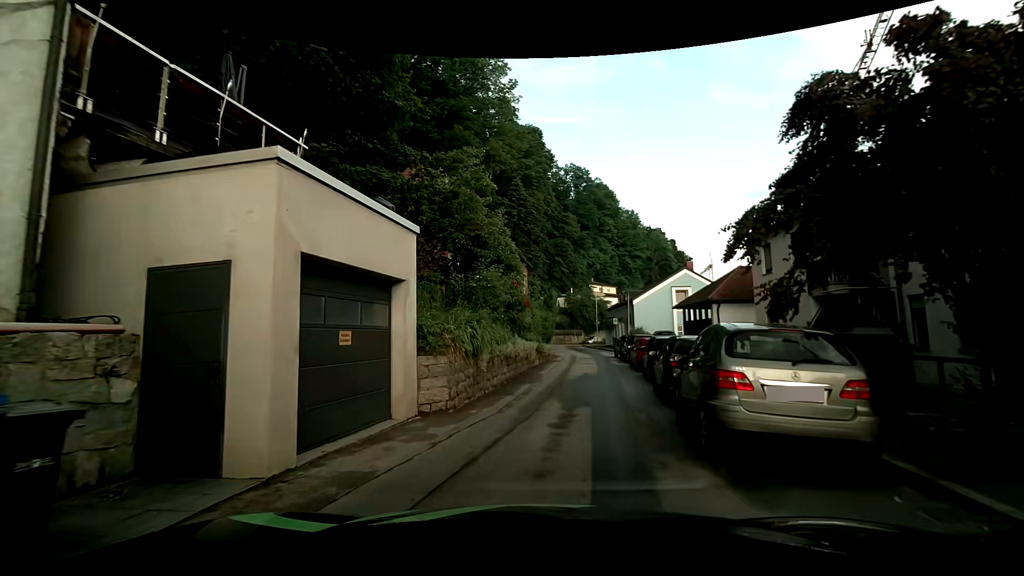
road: residential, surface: asphalt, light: Day
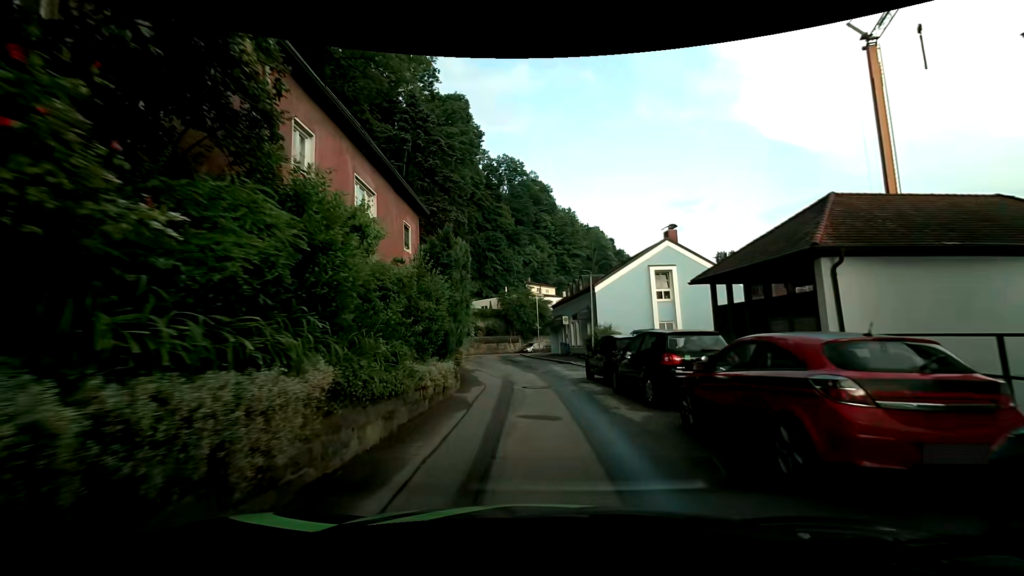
(+1.0, +16.8) m; +7°
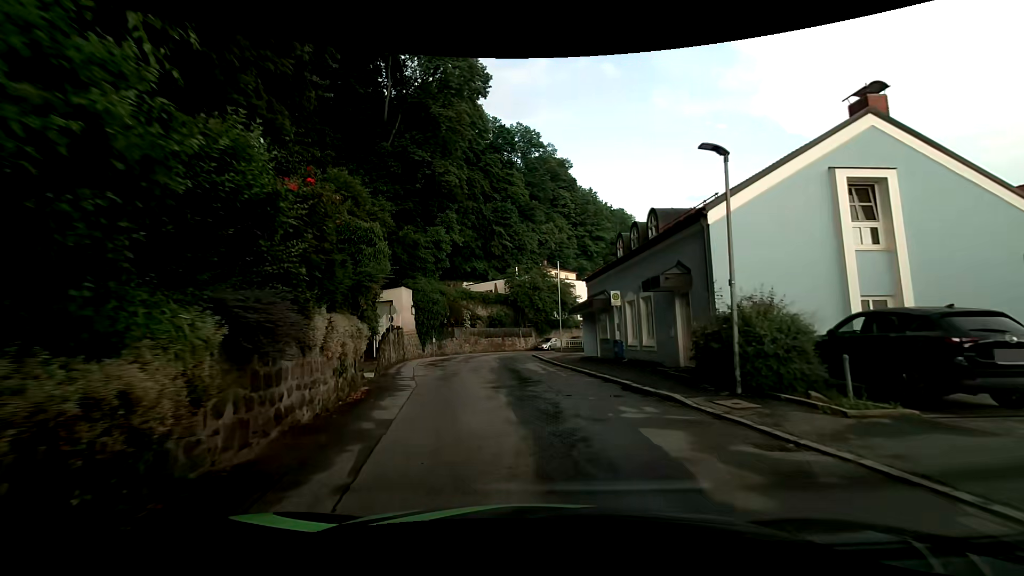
(-0.4, +18.4) m; -1°
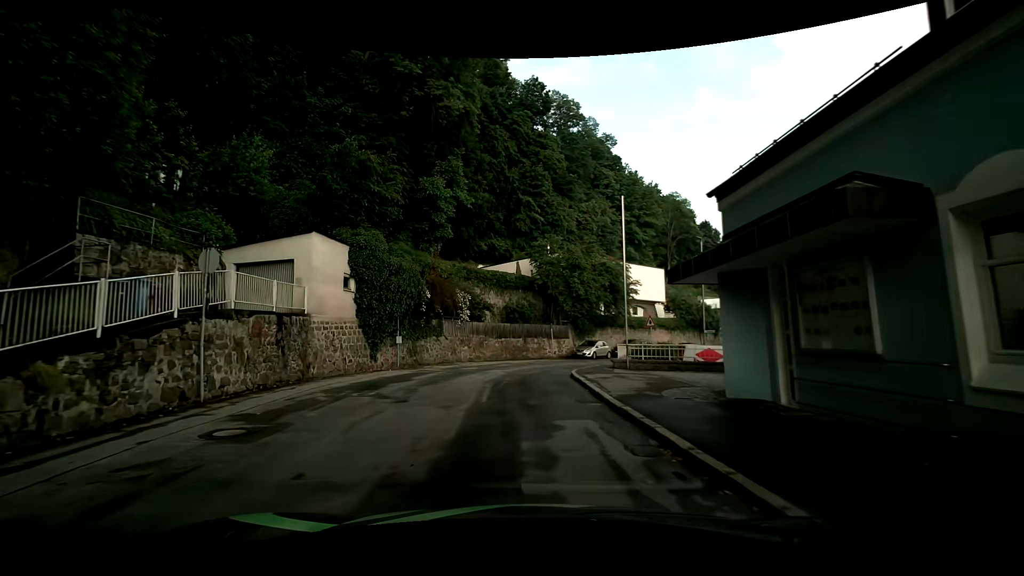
(-0.2, +18.3) m; -4°
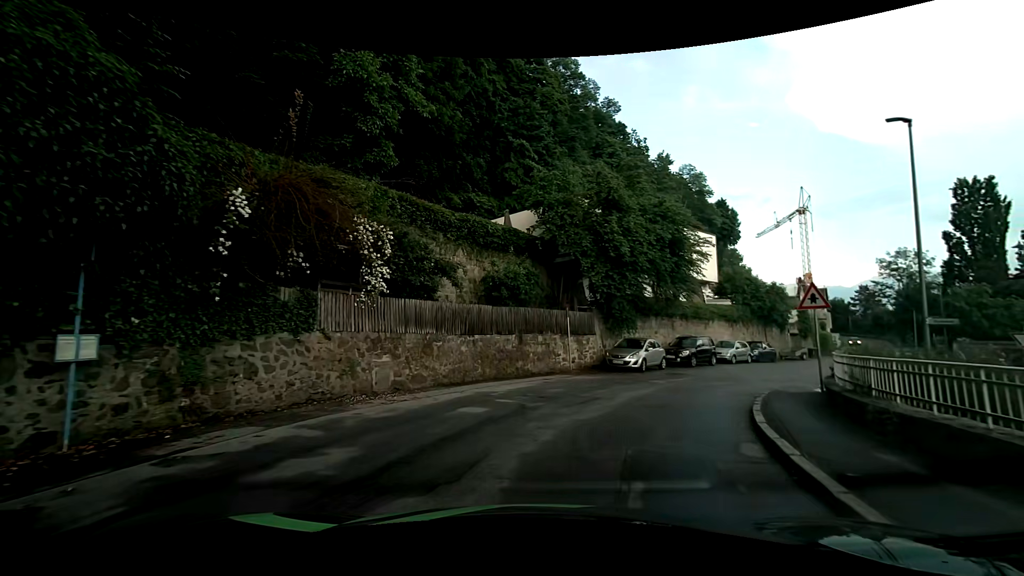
(-0.8, +17.5) m; +1°
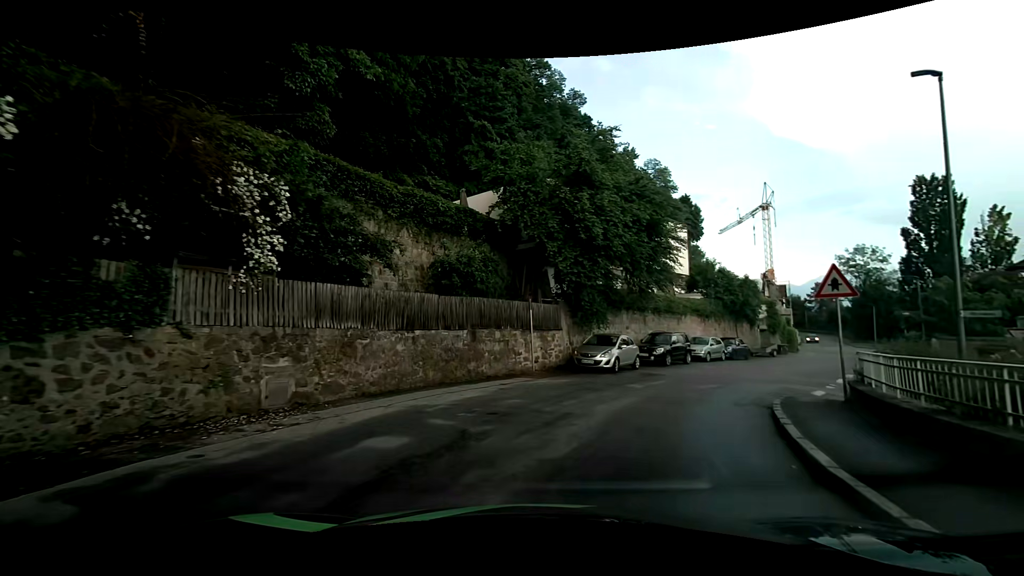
(+0.1, +3.2) m; +2°
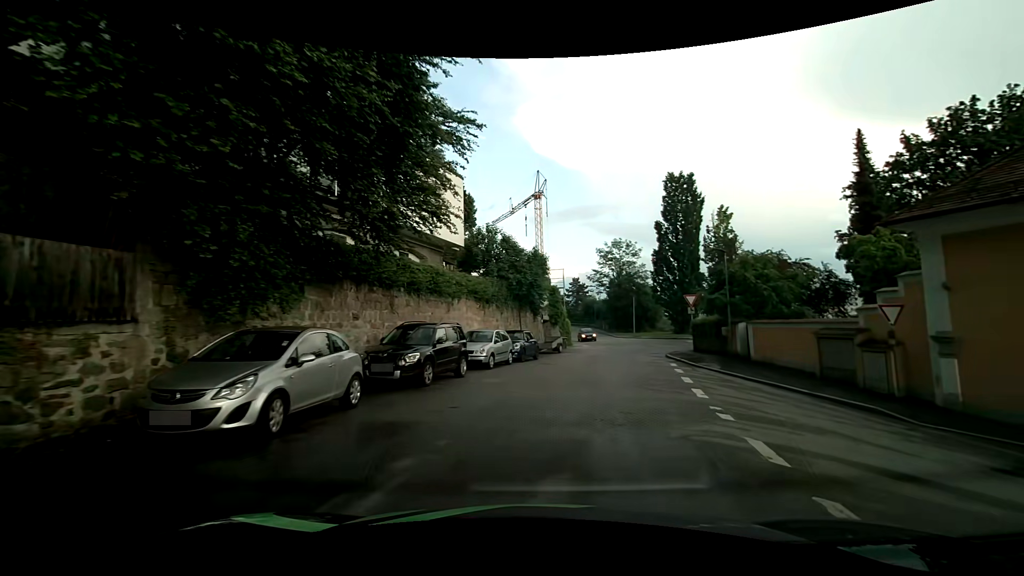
(+3.0, +12.0) m; +27°
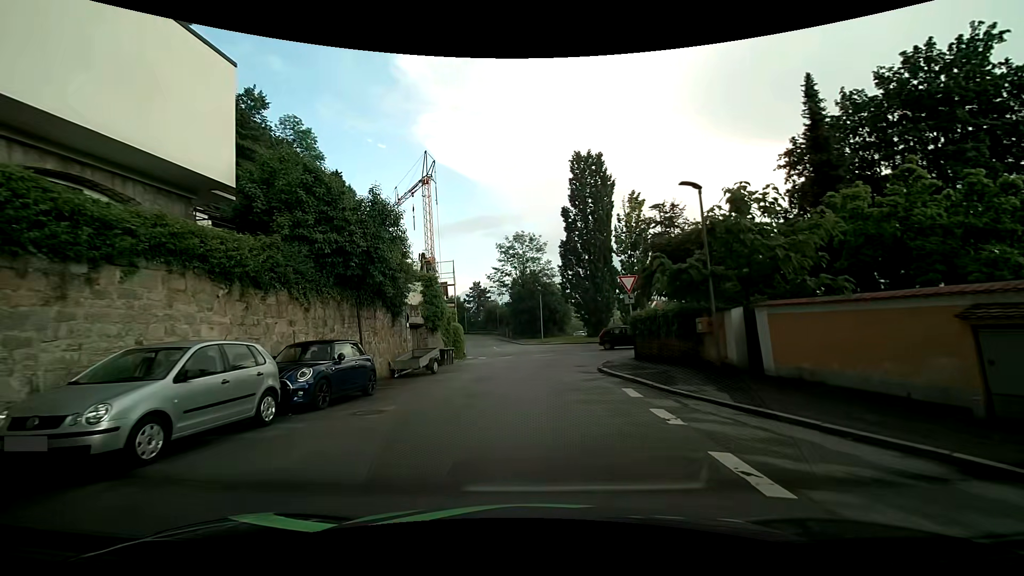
(+1.7, +11.7) m; +13°
